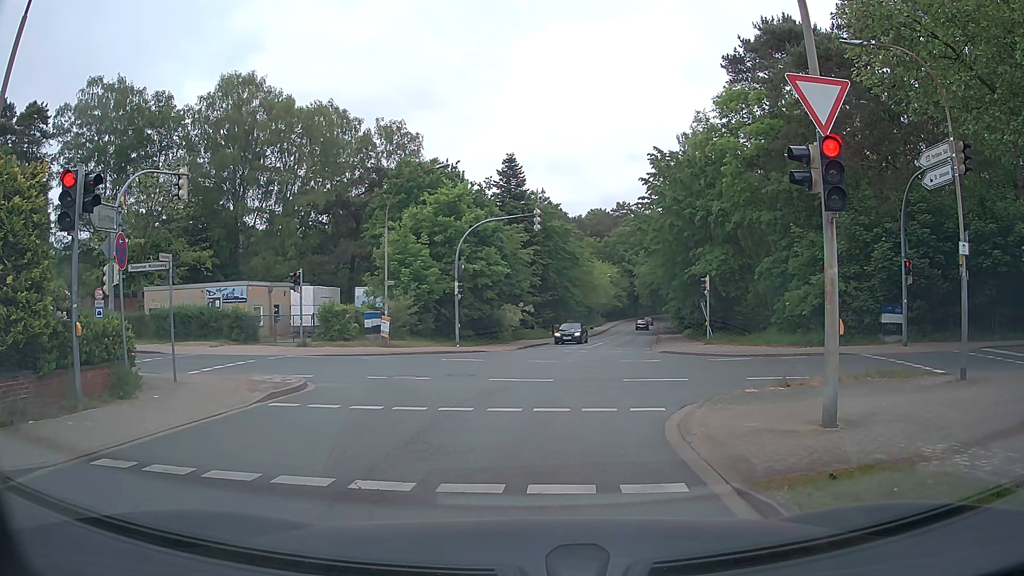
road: unclassified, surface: asphalt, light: Day
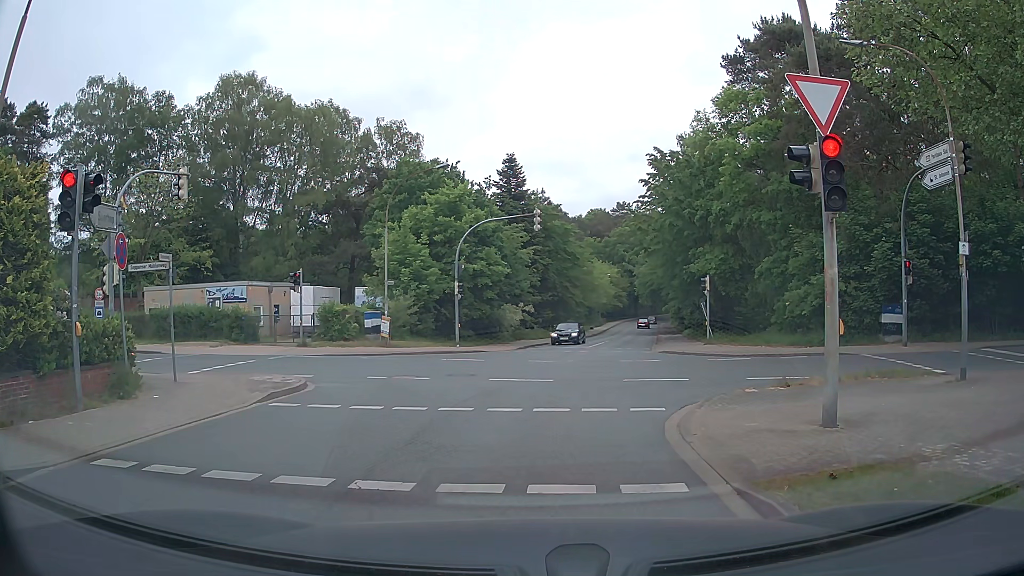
(0.0, 0.0) m; 0°
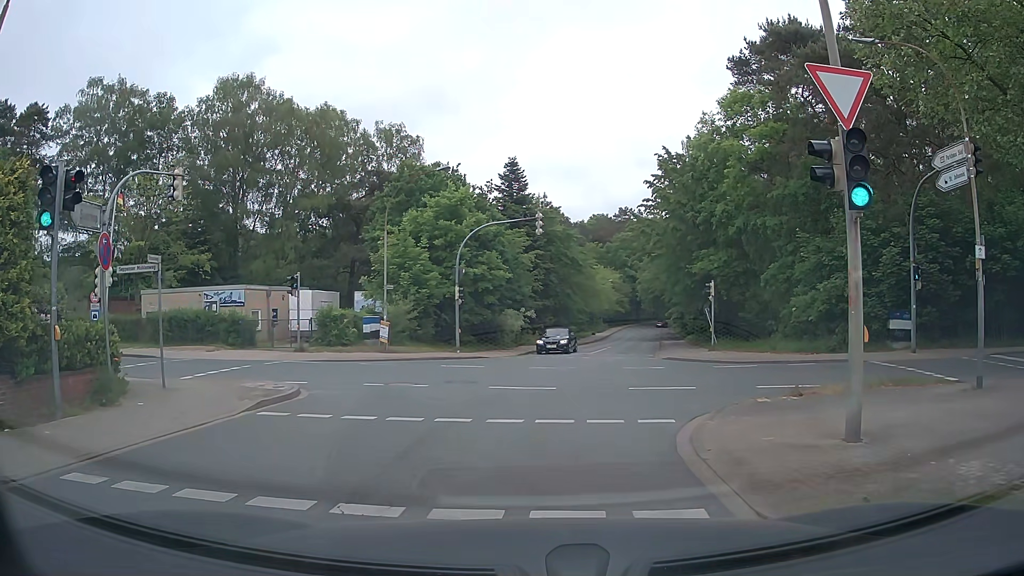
(0.0, +0.6) m; 0°
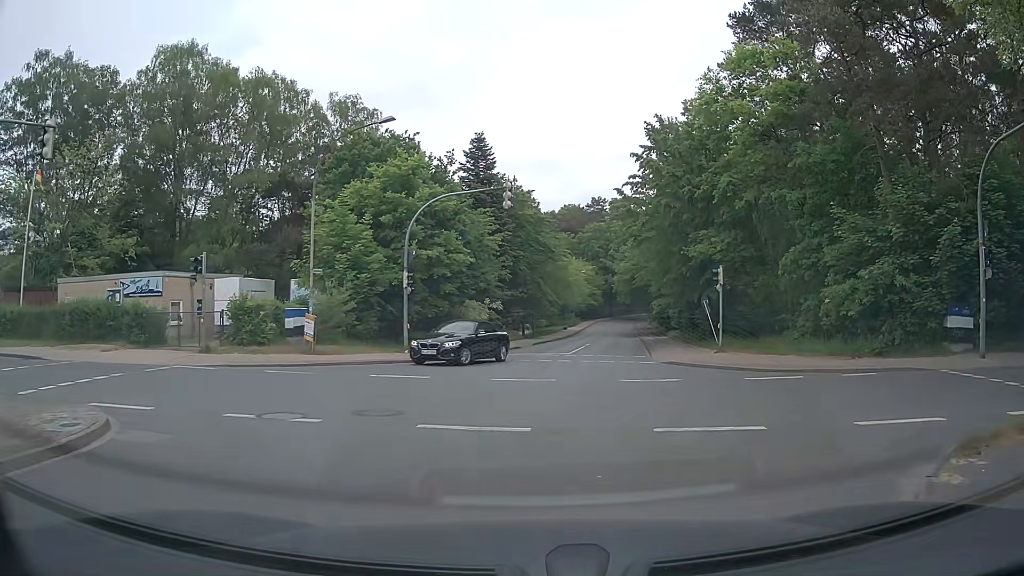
(-0.3, +6.6) m; 0°
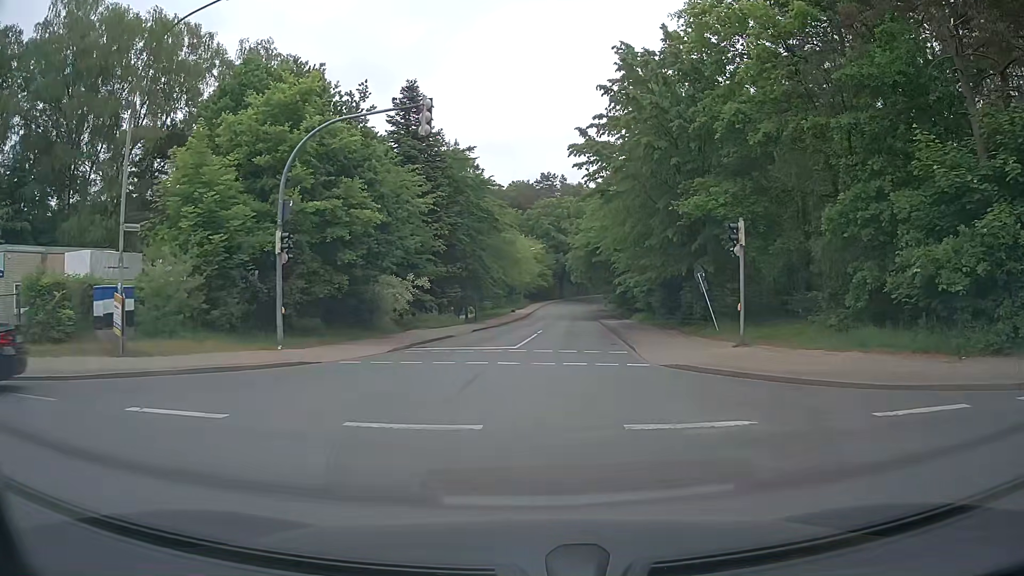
(+0.3, +8.9) m; +3°
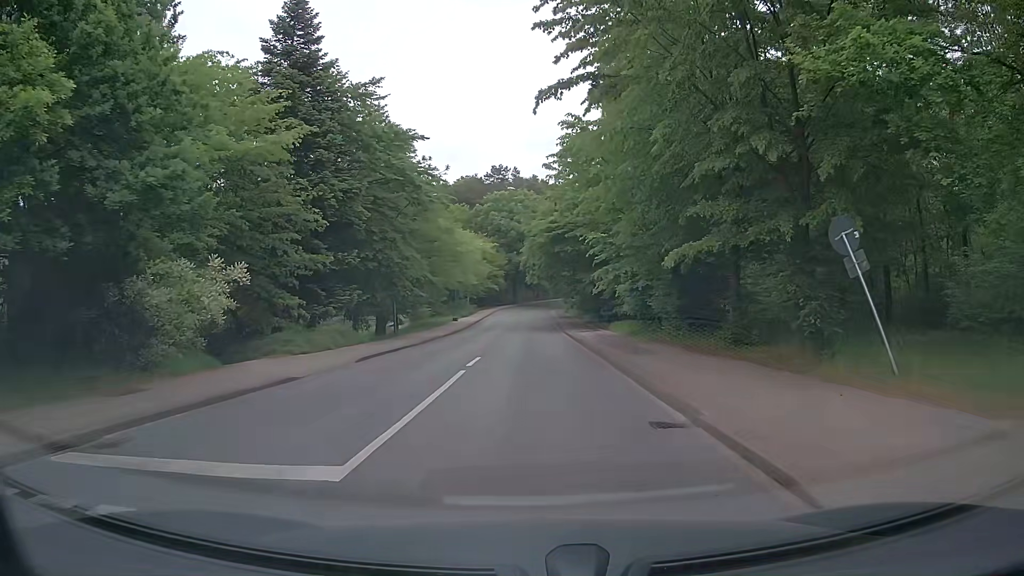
(+0.9, +15.4) m; +5°
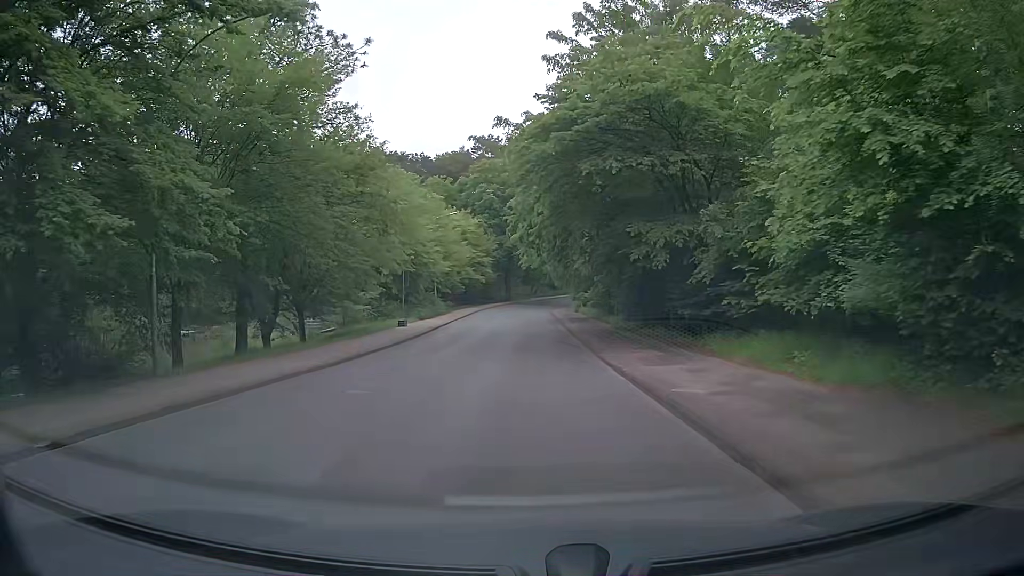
(+0.3, +25.2) m; +1°
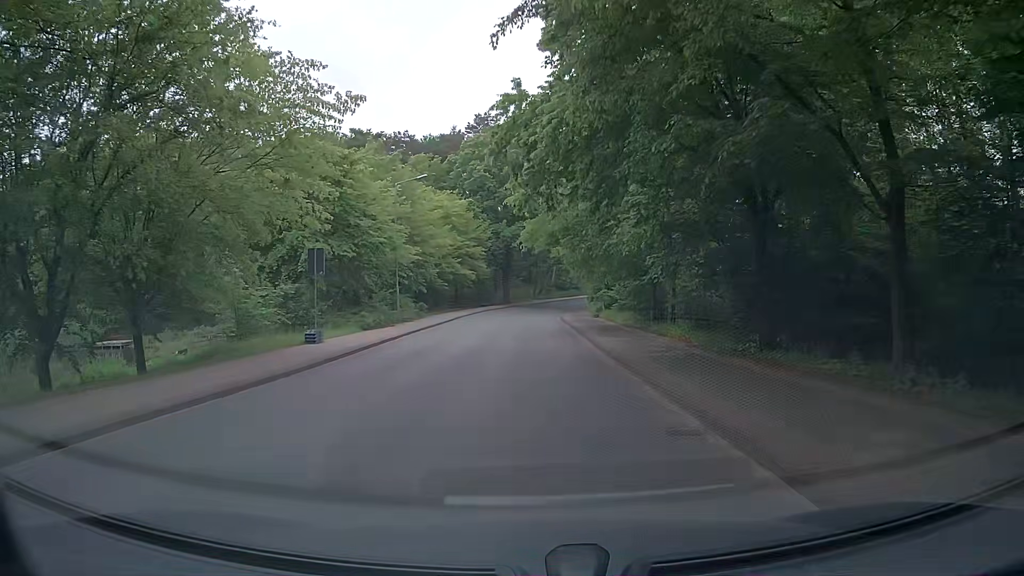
(-0.4, +16.7) m; -1°
(0, +10) (0, +20) (0, +30) (0, +40) (0, +50) (+1, +60) (+2, +70) (+5, +80) (+8, +89) (+12, +98) m
